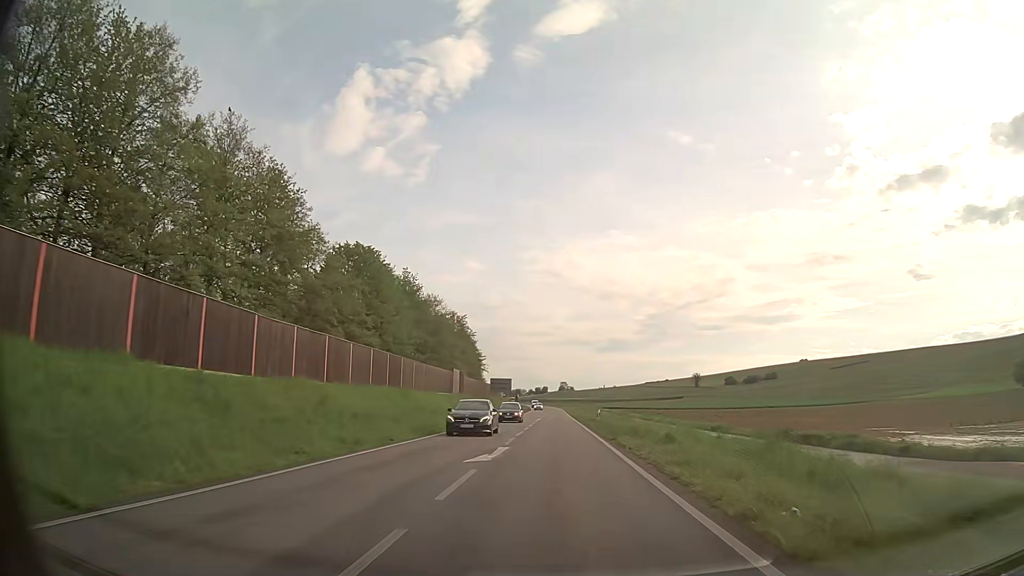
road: primary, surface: asphalt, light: Day
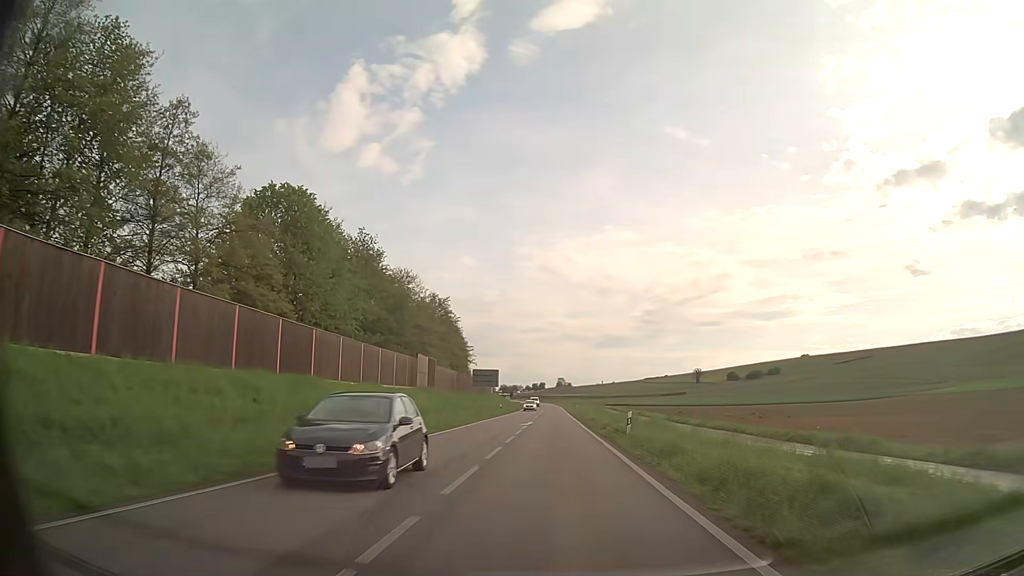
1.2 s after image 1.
(+0.1, +17.6) m; 0°
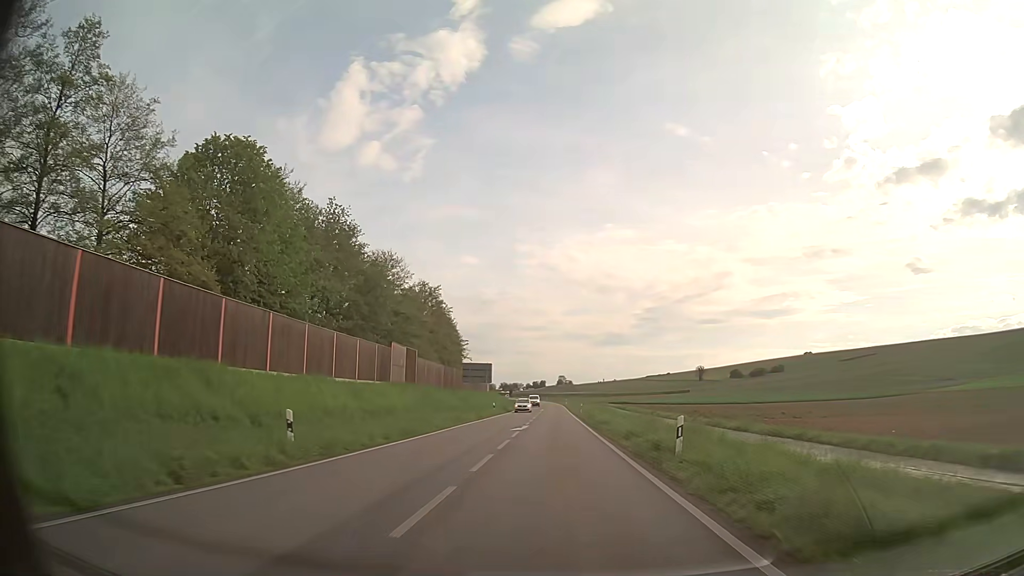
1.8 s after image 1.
(0.0, +9.2) m; 0°
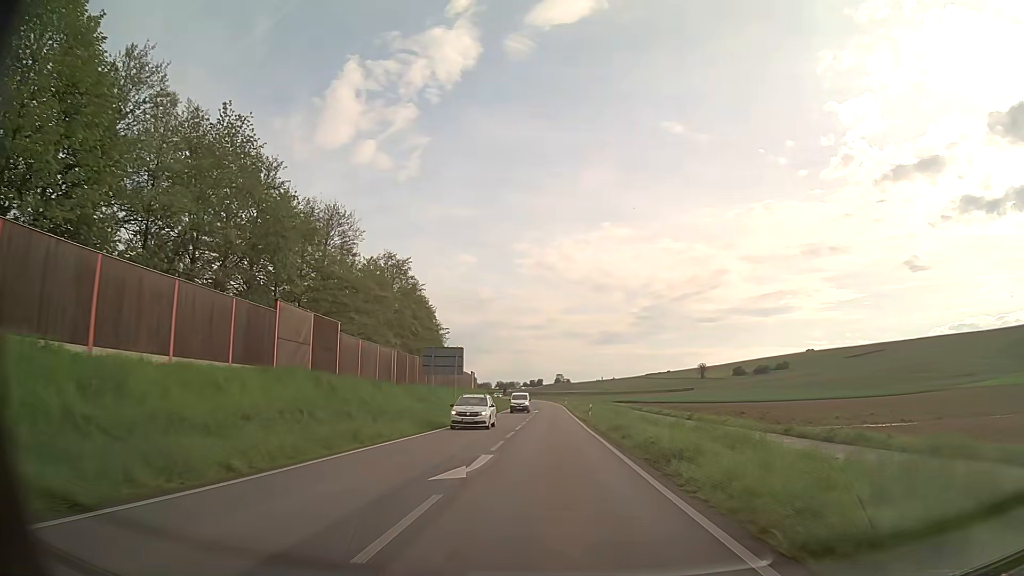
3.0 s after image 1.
(0.0, +19.2) m; 0°
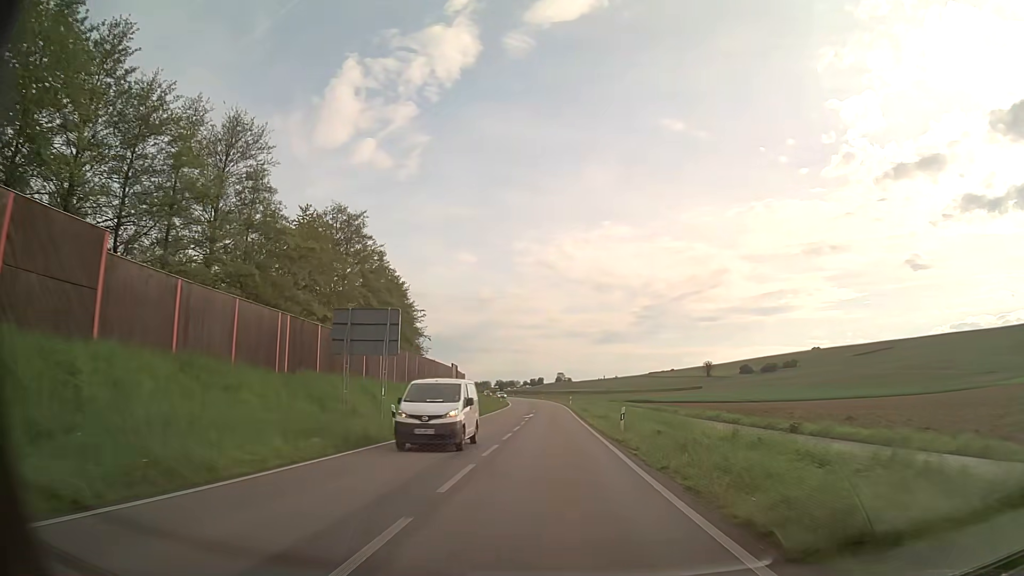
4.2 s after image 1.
(0.0, +20.0) m; 0°
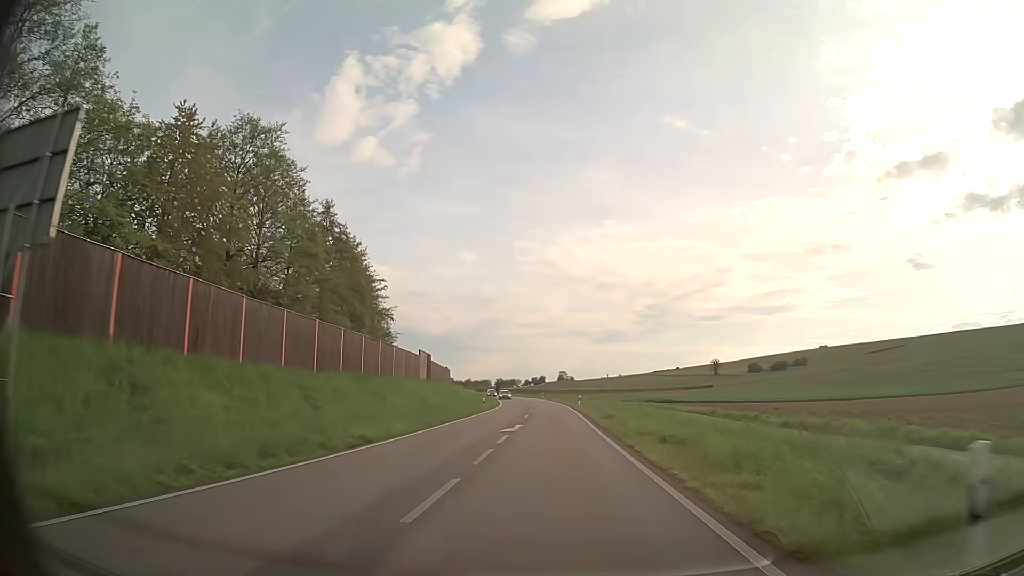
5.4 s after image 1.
(0.0, +20.5) m; 0°
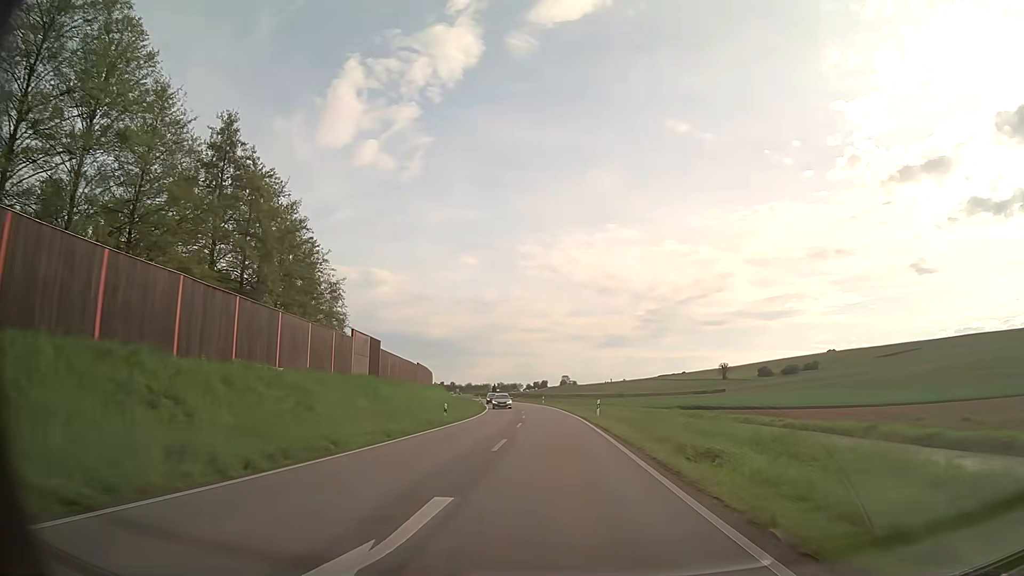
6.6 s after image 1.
(0.0, +20.8) m; 0°
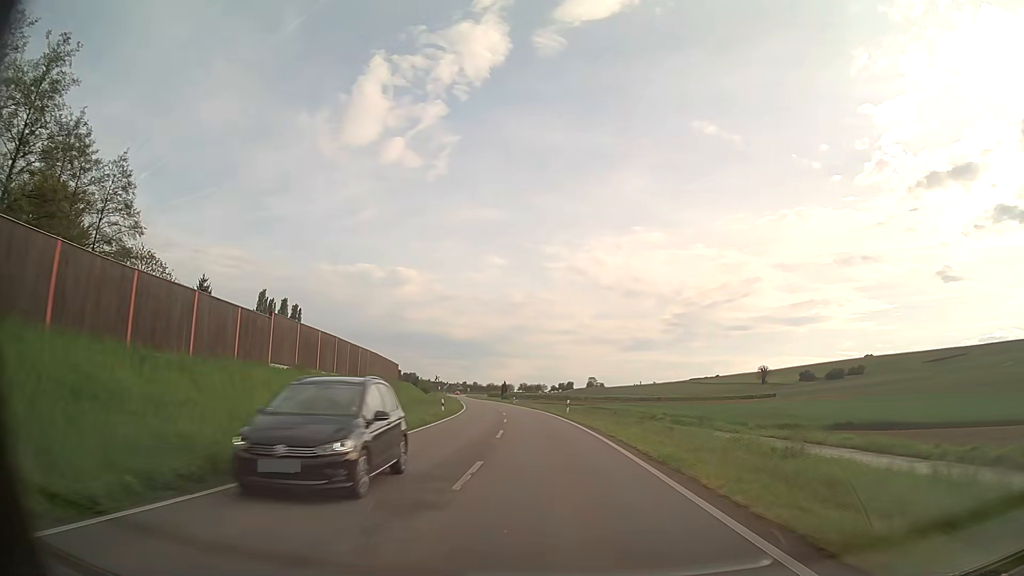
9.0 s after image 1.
(-0.5, +42.0) m; -2°
(0, +10) (0, +20) (-1, +30) (-2, +40) (-2, +50) (-3, +60) (-5, +70) (-6, +80) (-8, +90) (-9, +99) m
